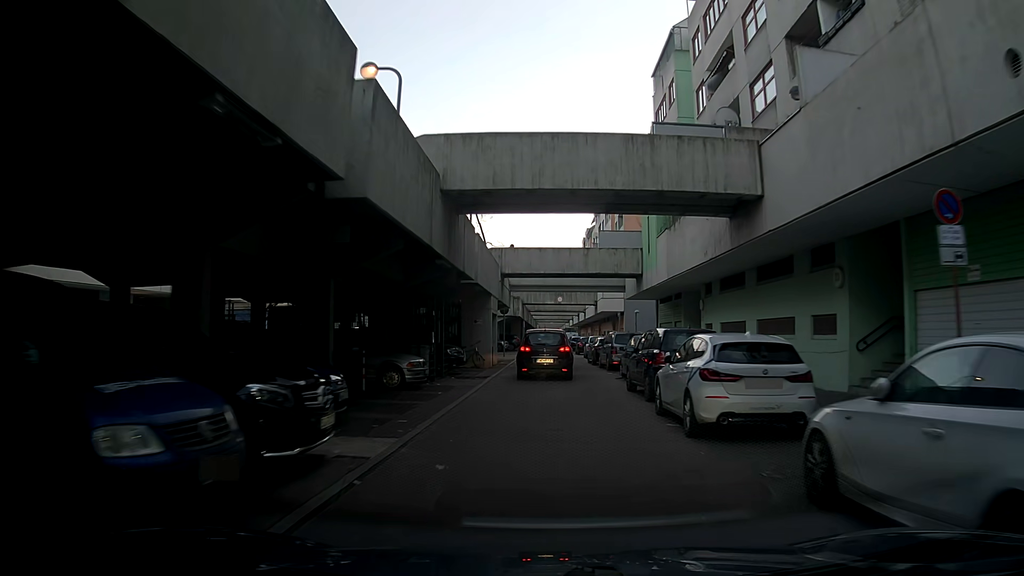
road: residential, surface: asphalt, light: Day
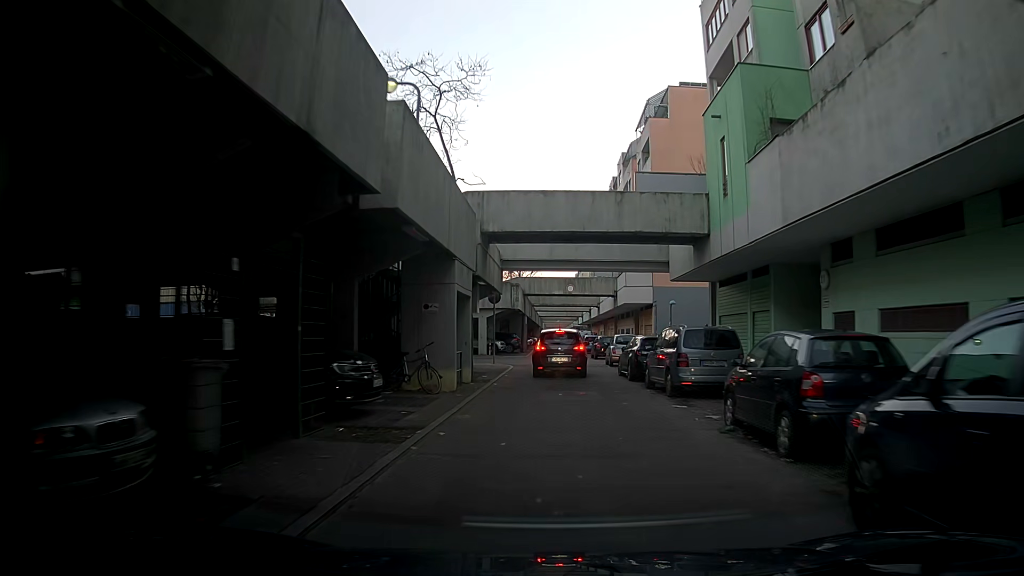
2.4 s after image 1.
(-0.5, +13.1) m; -3°
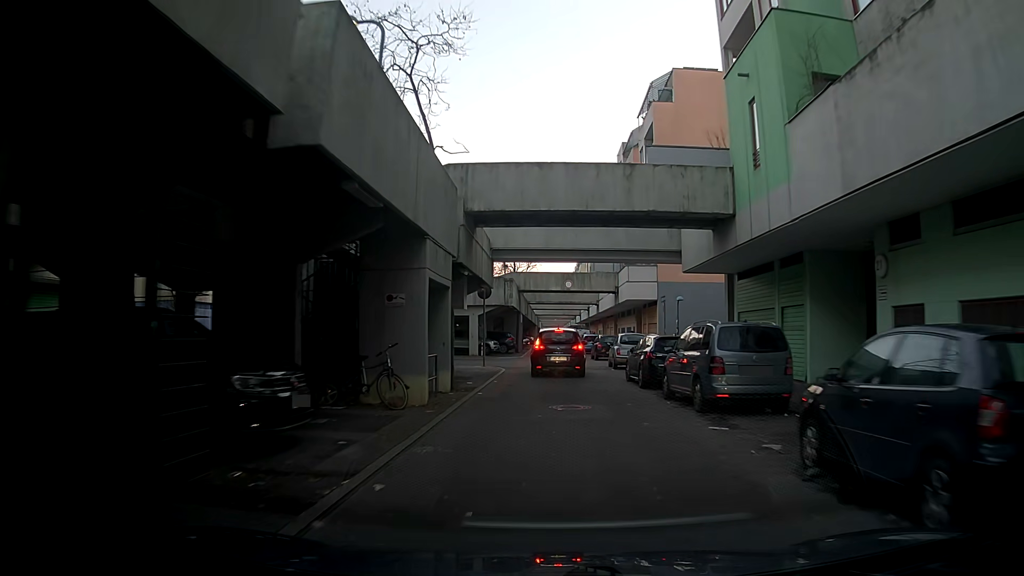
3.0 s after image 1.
(0.0, +3.4) m; +2°
